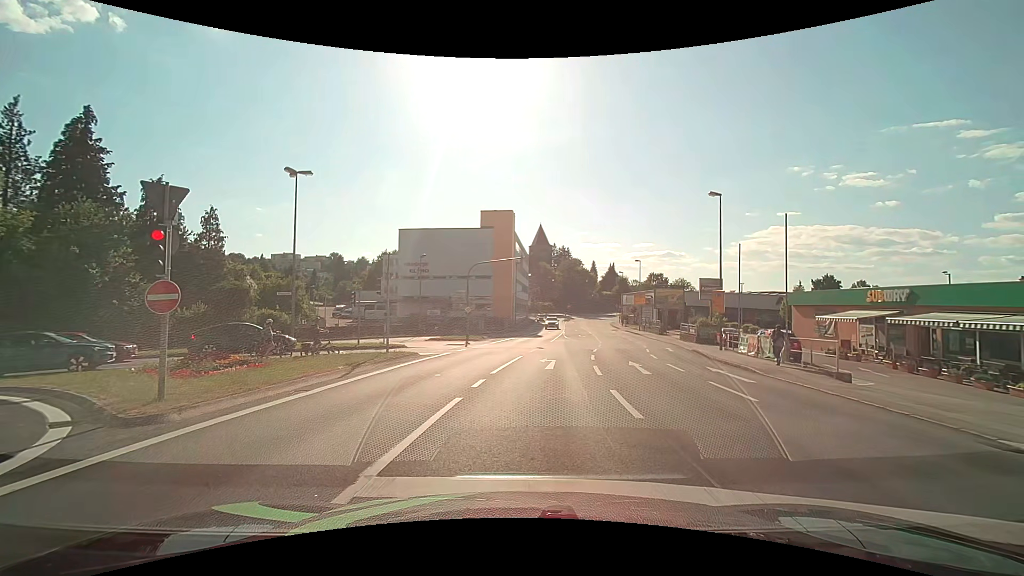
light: Day
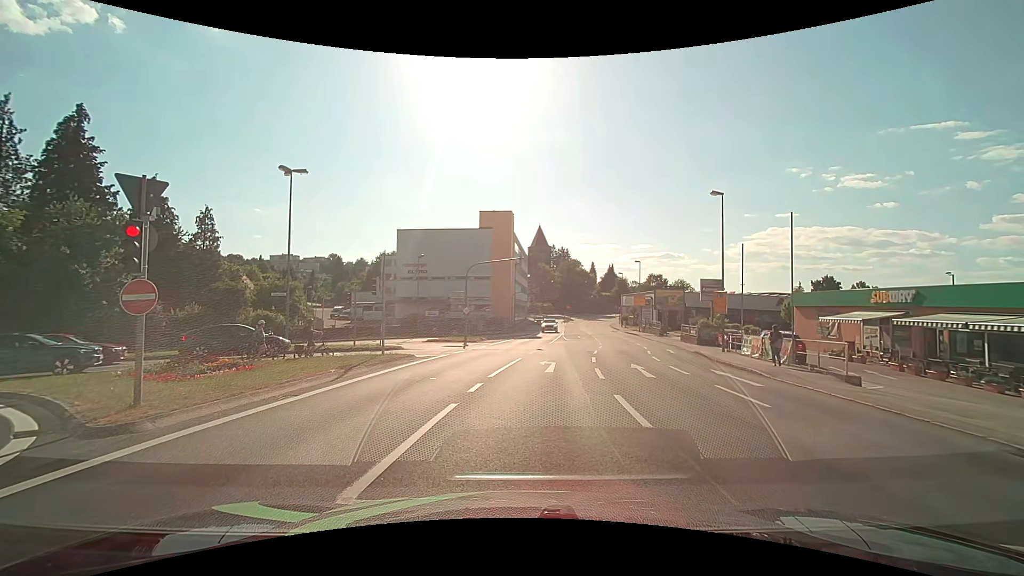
(0.0, +0.5) m; 0°
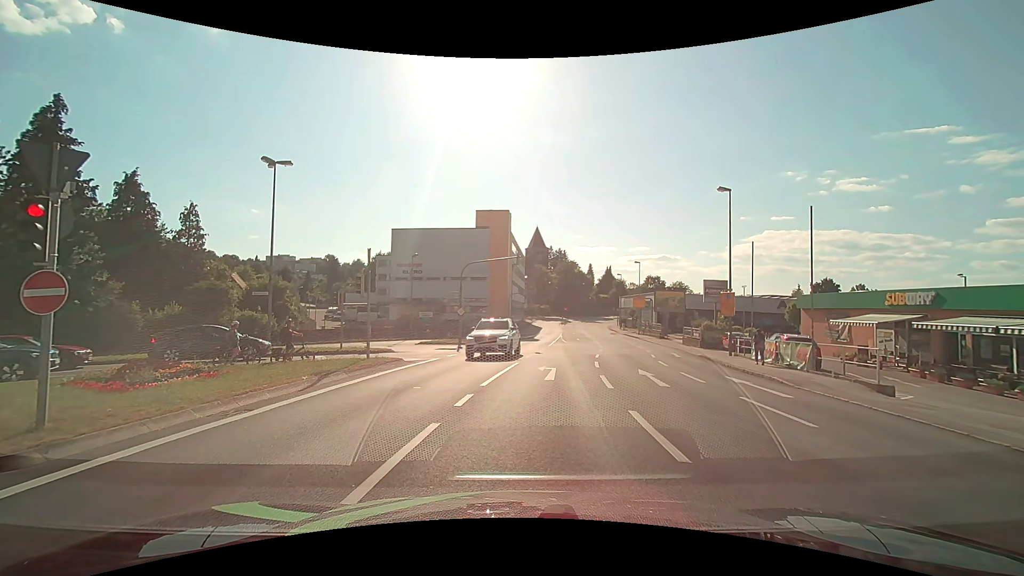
(0.0, +1.6) m; 0°
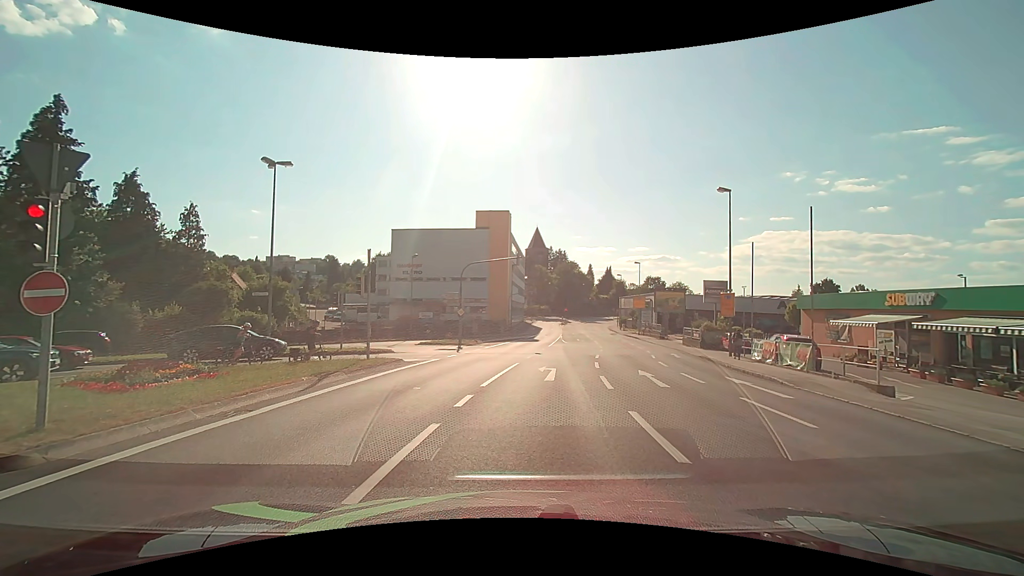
(0.0, +0.1) m; 0°
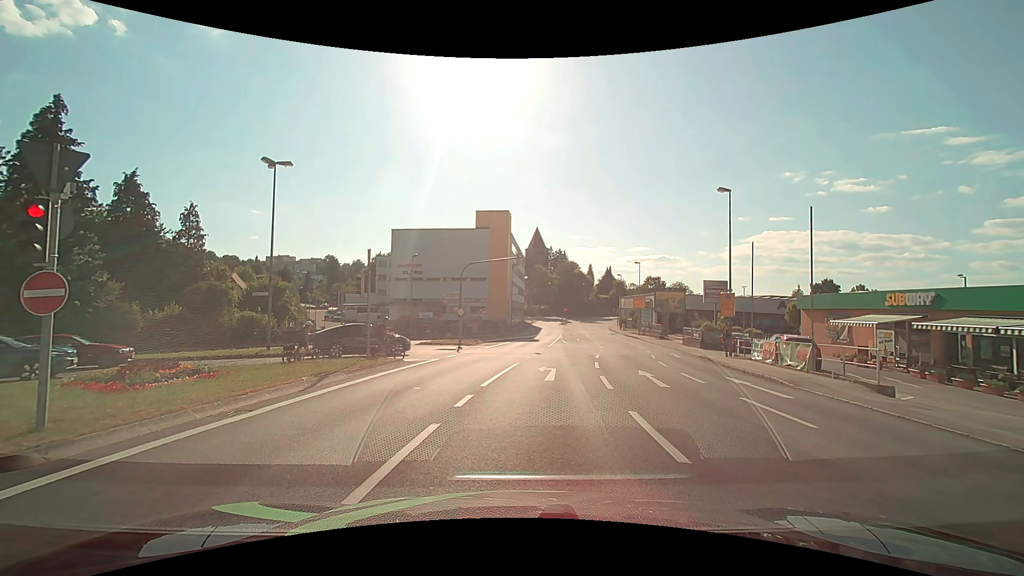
(0.0, 0.0) m; 0°
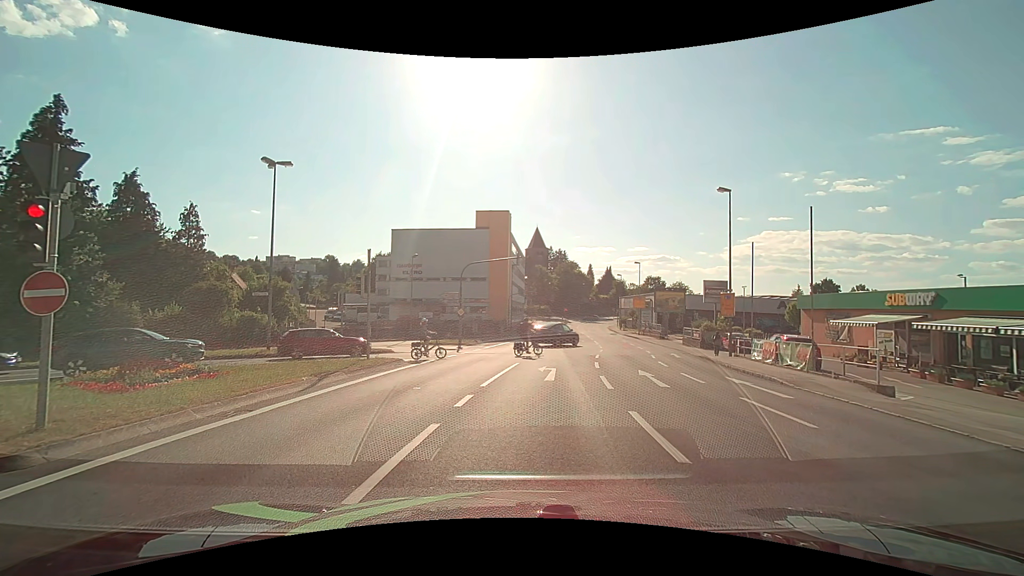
(0.0, 0.0) m; 0°
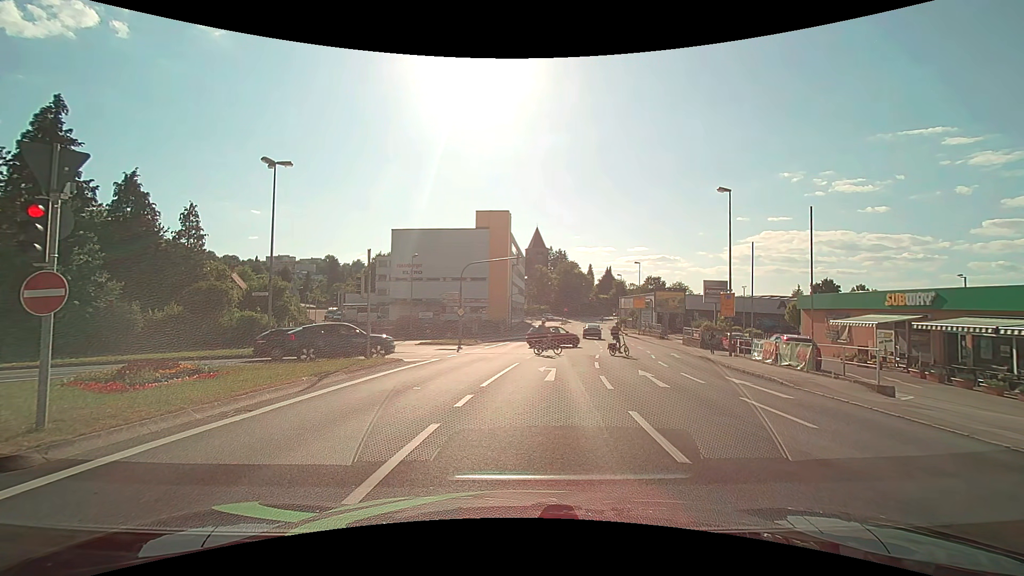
(0.0, 0.0) m; 0°
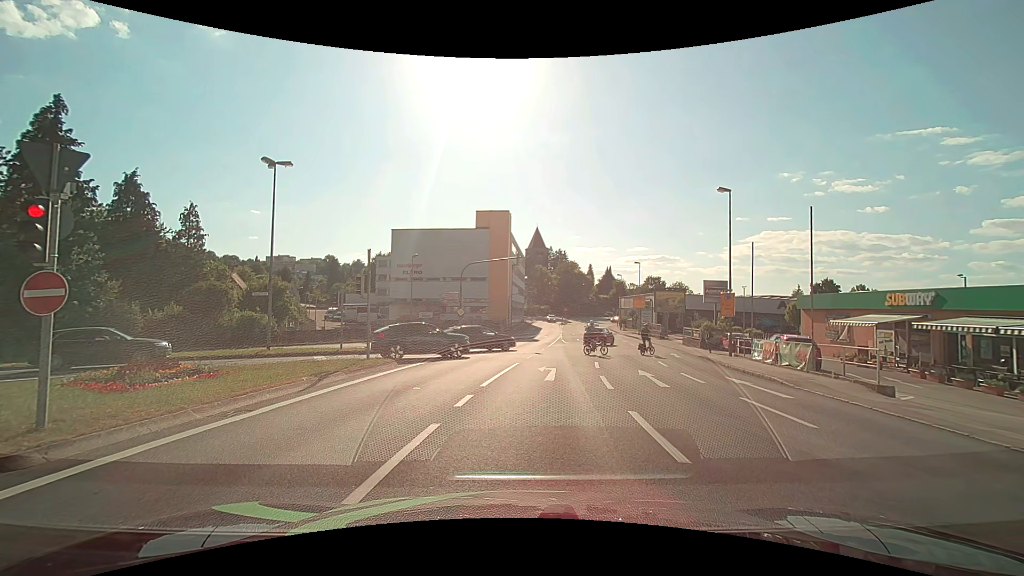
(0.0, 0.0) m; 0°
